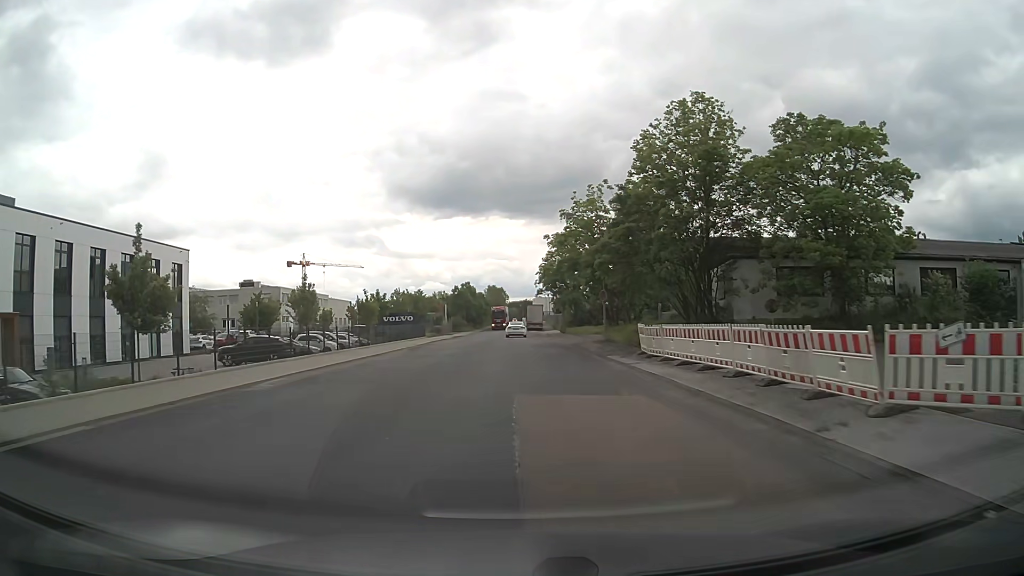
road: unclassified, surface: asphalt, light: Day
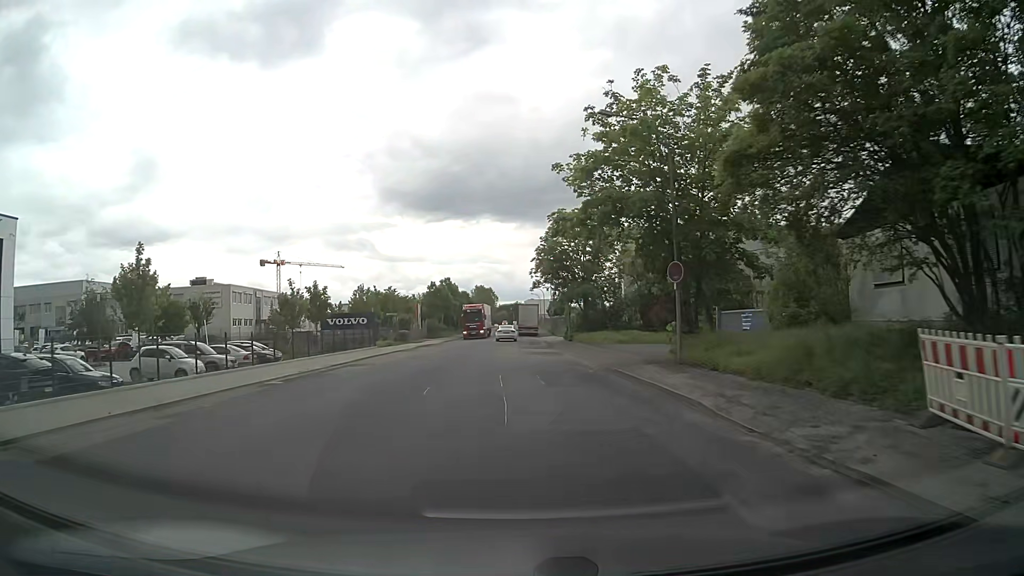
(+0.1, +20.5) m; +1°
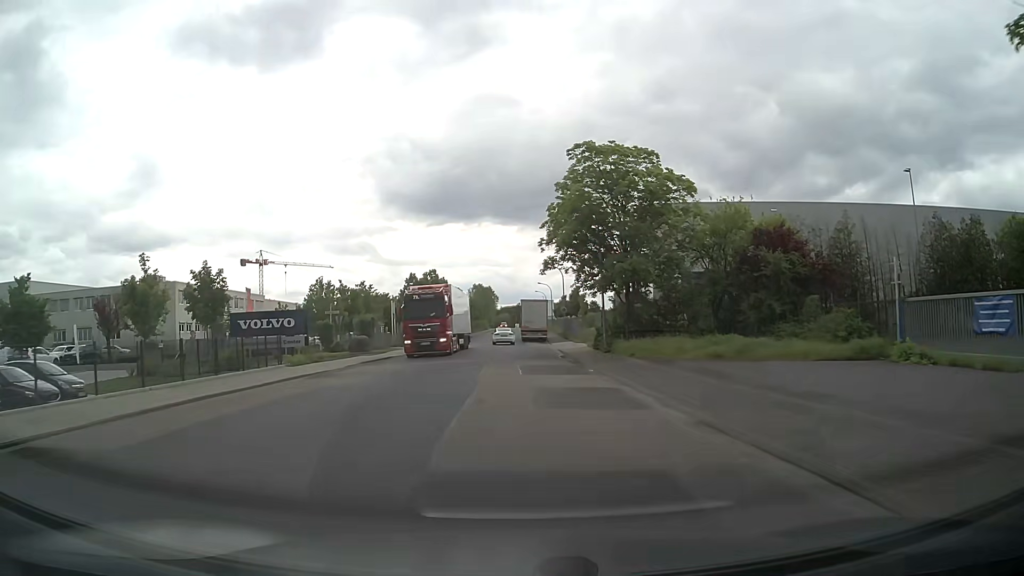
(-0.1, +20.6) m; 0°
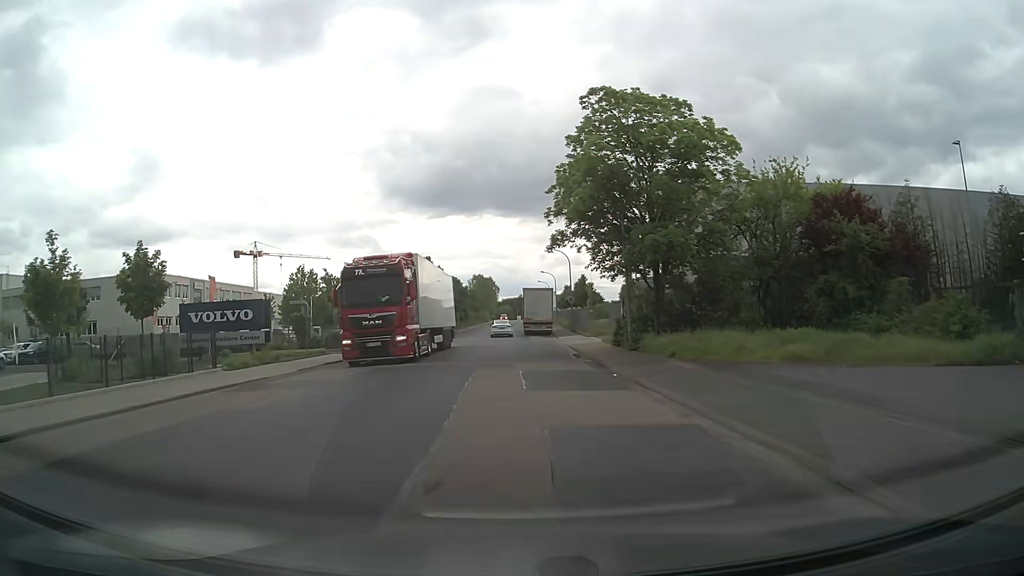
(0.0, +6.9) m; 0°
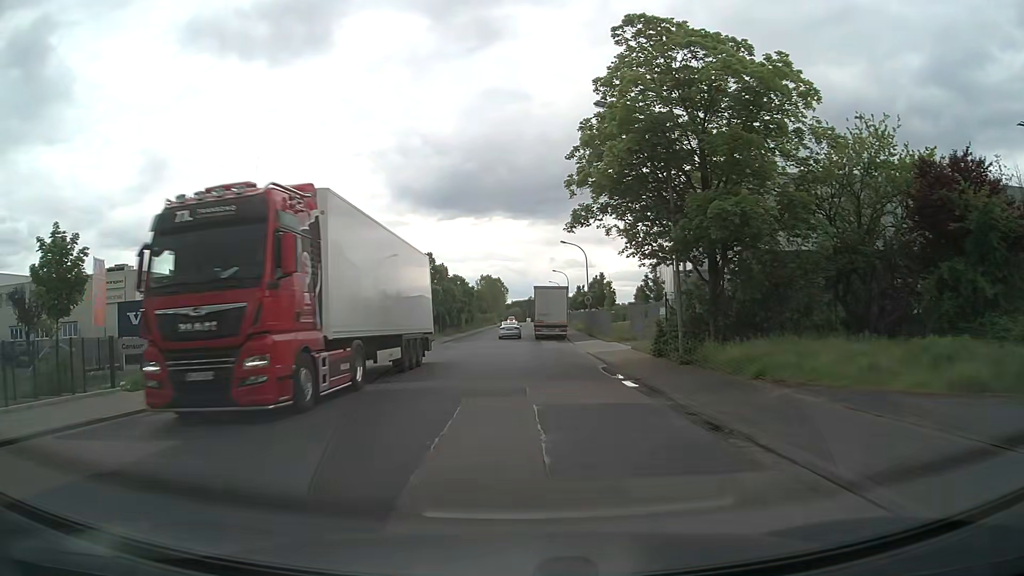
(0.0, +7.0) m; -1°
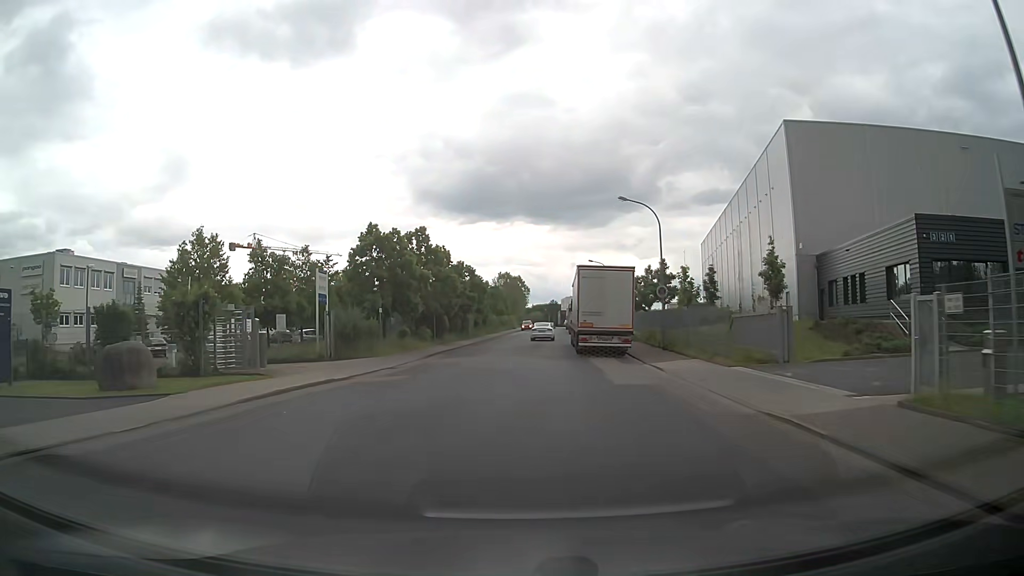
(-0.4, +21.2) m; -2°
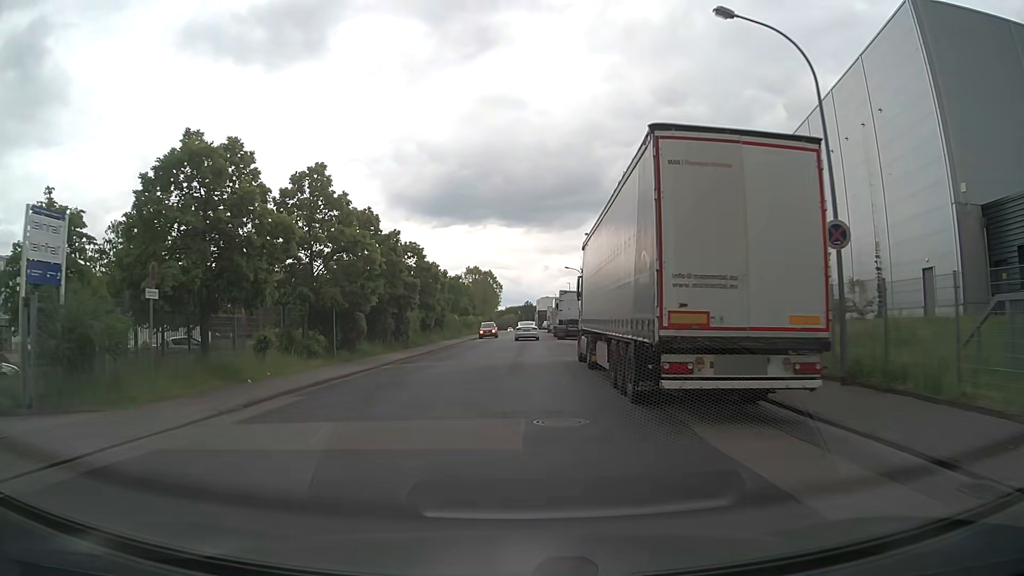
(+0.6, +21.6) m; +3°
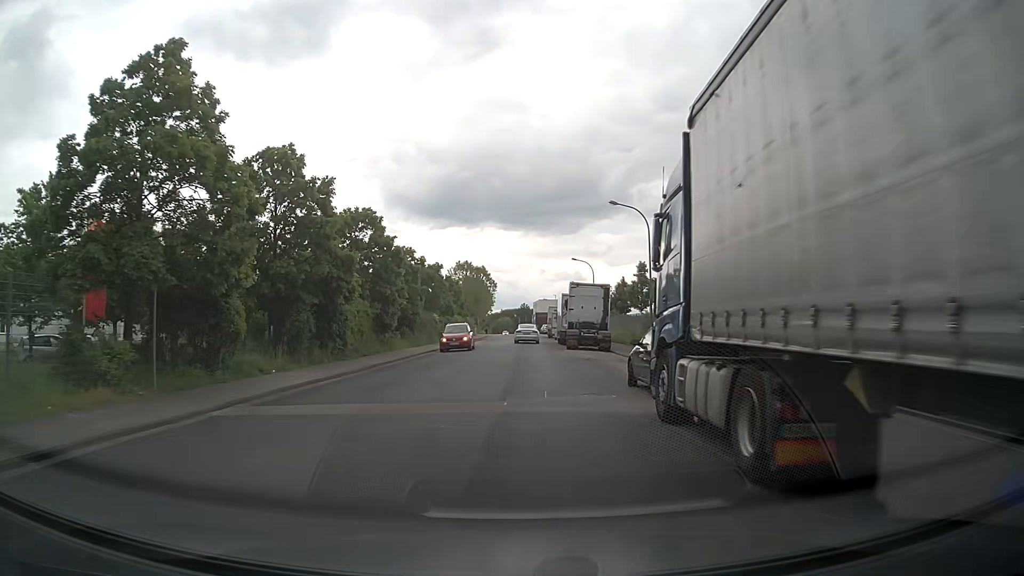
(+0.1, +14.6) m; 0°
